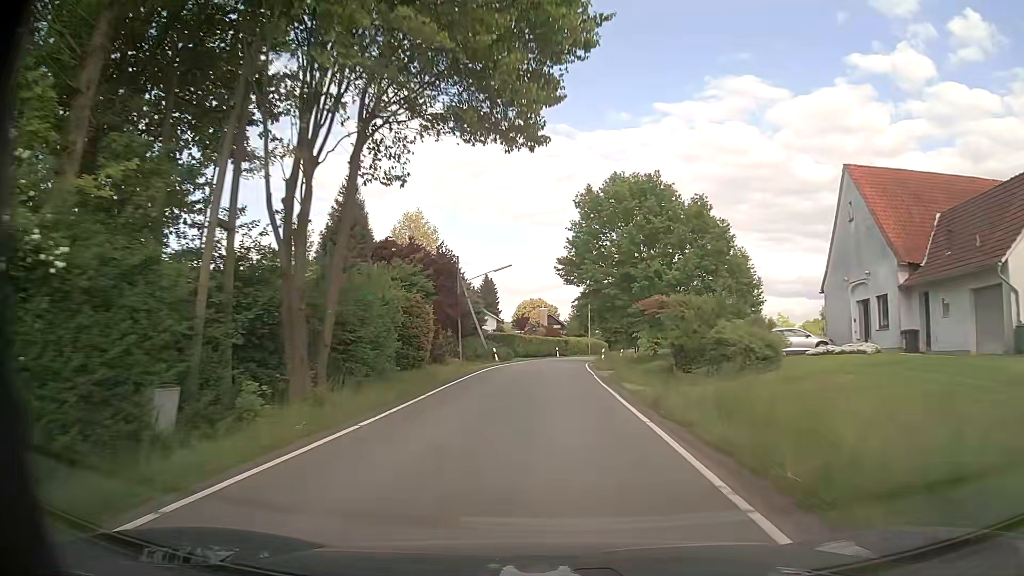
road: tertiary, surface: asphalt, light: Day
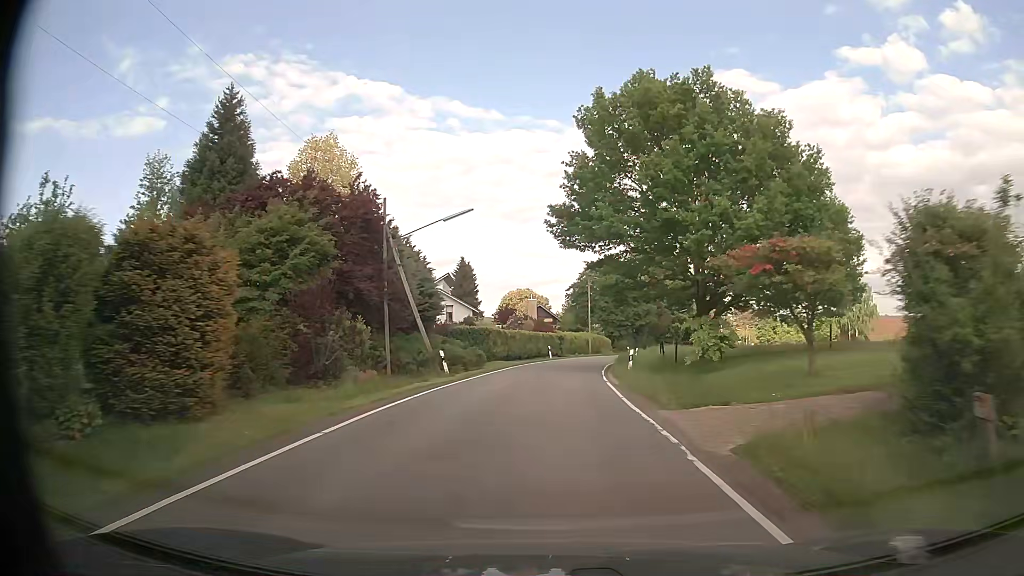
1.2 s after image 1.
(0.0, +19.3) m; 0°
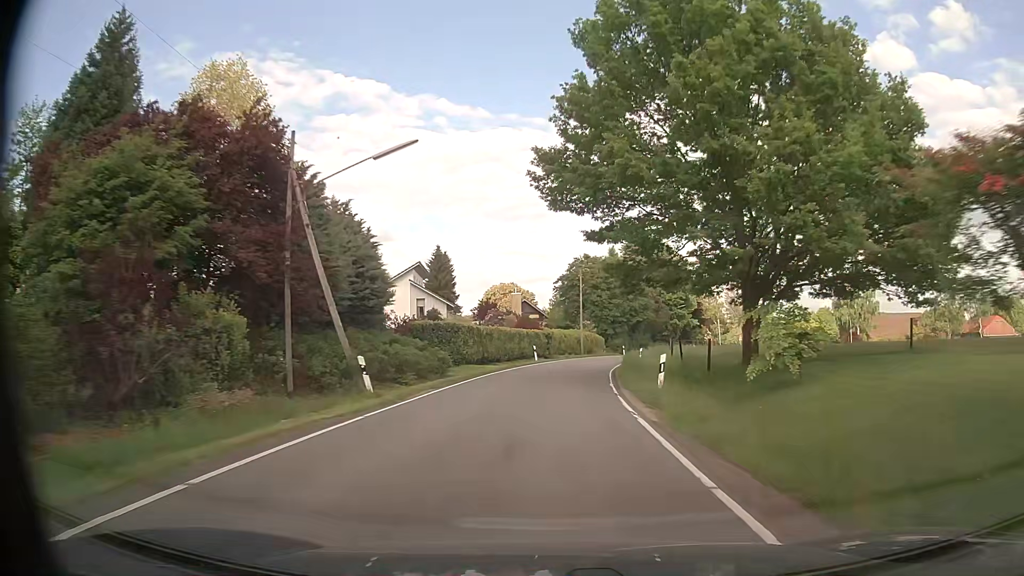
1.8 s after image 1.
(+0.1, +9.7) m; +1°
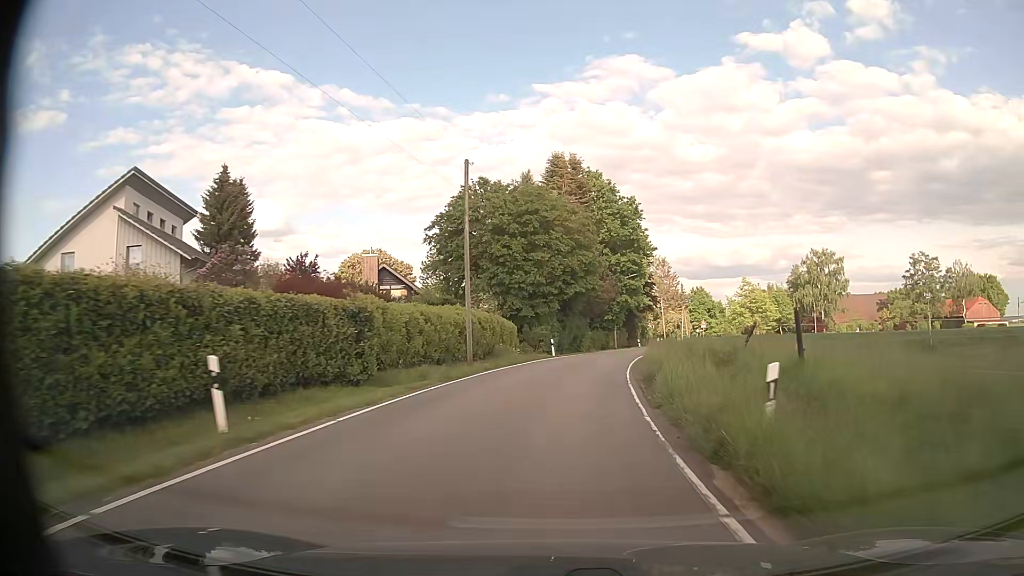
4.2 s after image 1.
(+2.2, +36.6) m; +9°
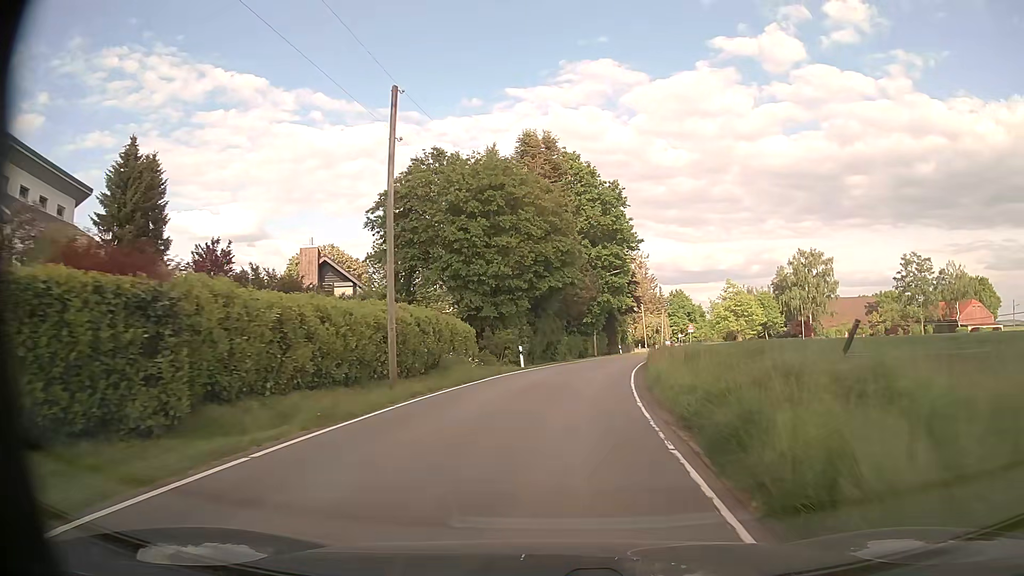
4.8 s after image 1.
(+0.2, +8.9) m; +2°
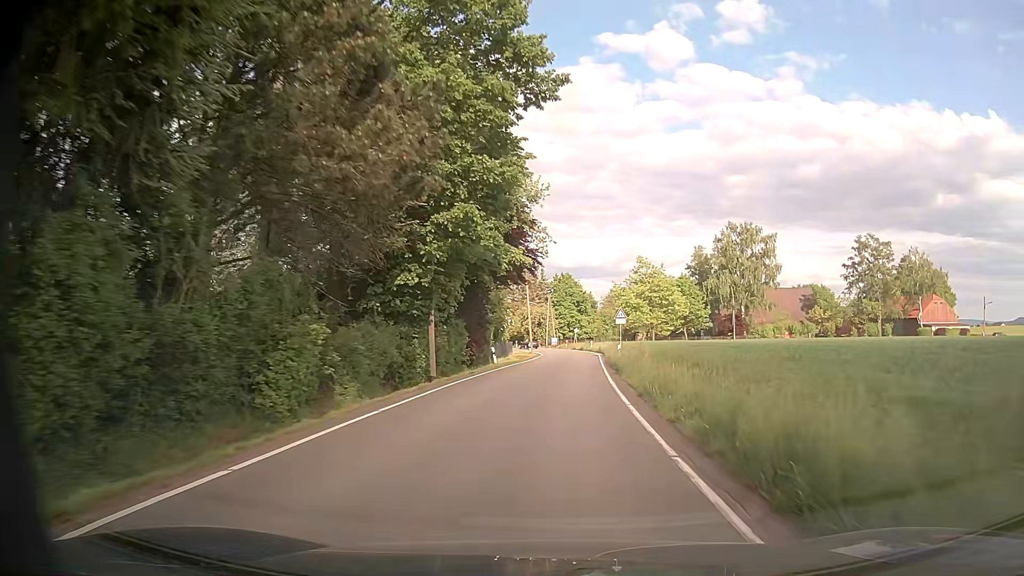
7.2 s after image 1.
(+3.3, +36.0) m; +11°
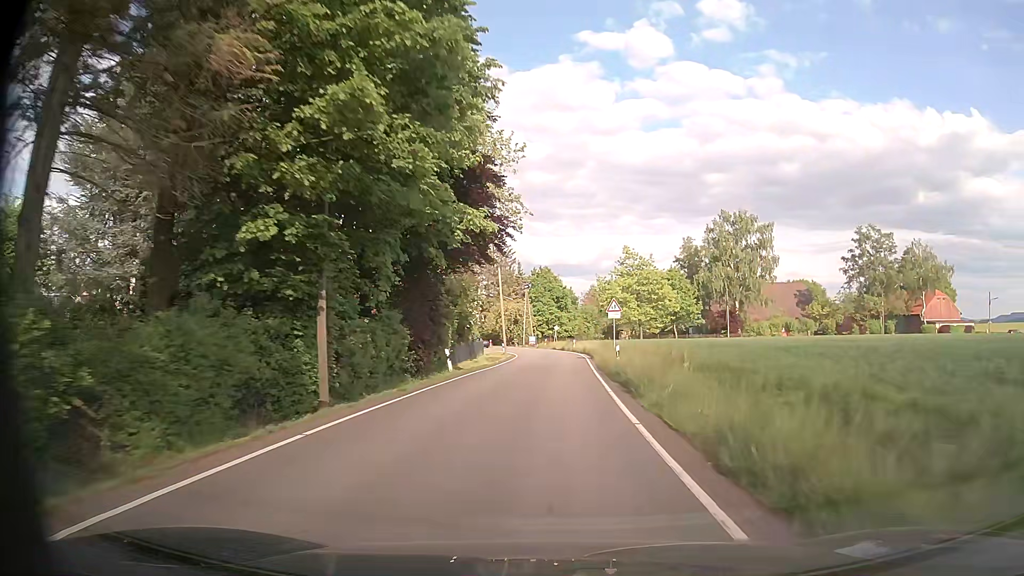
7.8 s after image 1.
(+0.2, +9.3) m; +2°
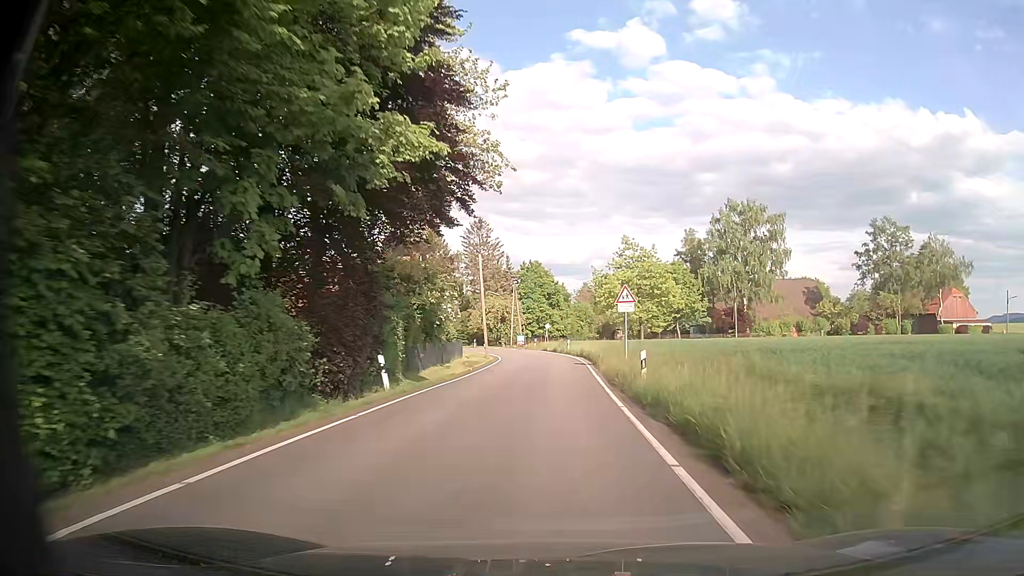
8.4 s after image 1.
(0.0, +9.3) m; +1°
(0, +10) (0, +20) (0, +30) (0, +40) (-1, +50) (-2, +60) (-4, +70) (-8, +79) (-12, +88) (-18, +96) m
